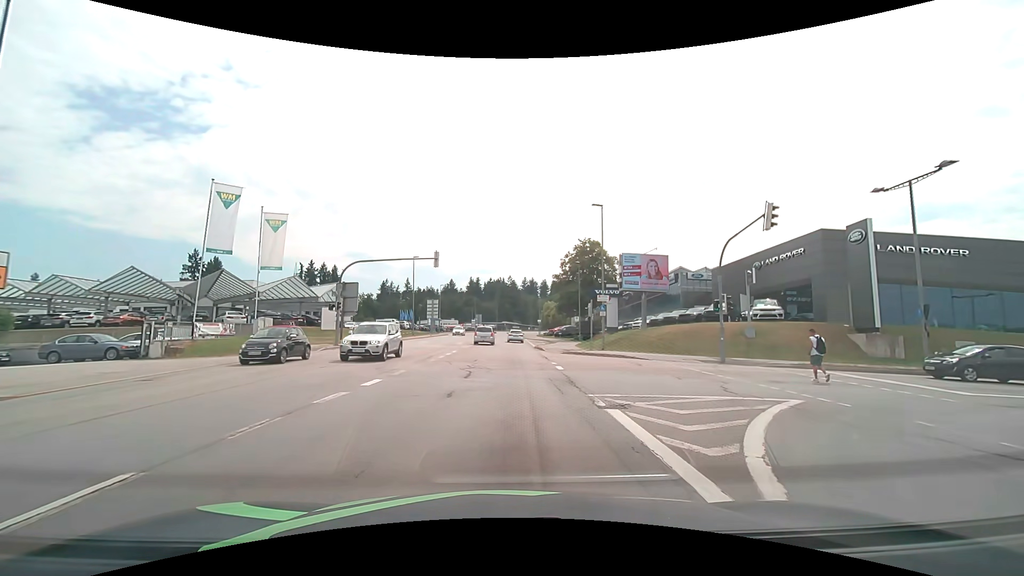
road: tertiary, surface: asphalt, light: Day
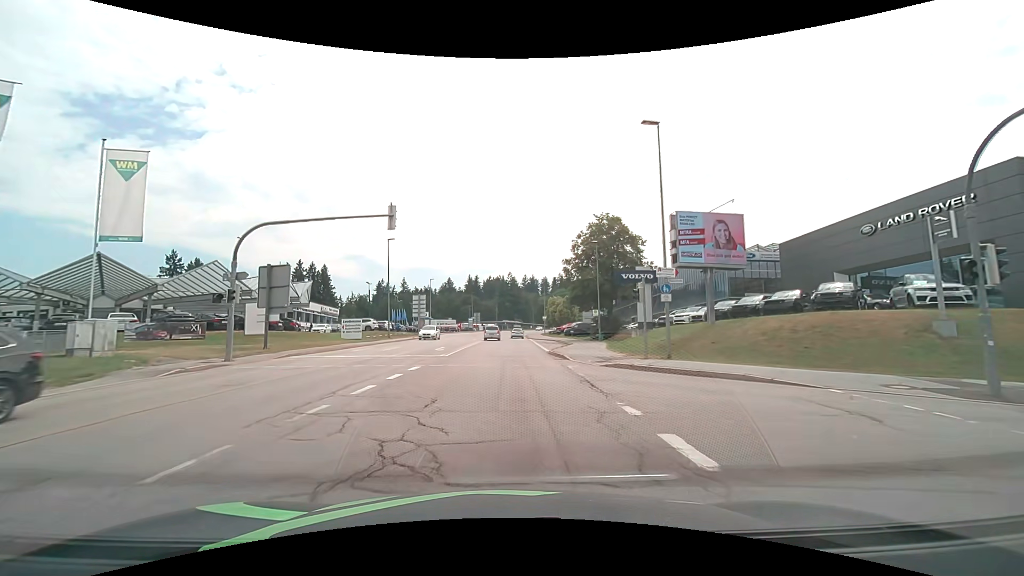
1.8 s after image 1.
(+0.1, +13.8) m; 0°
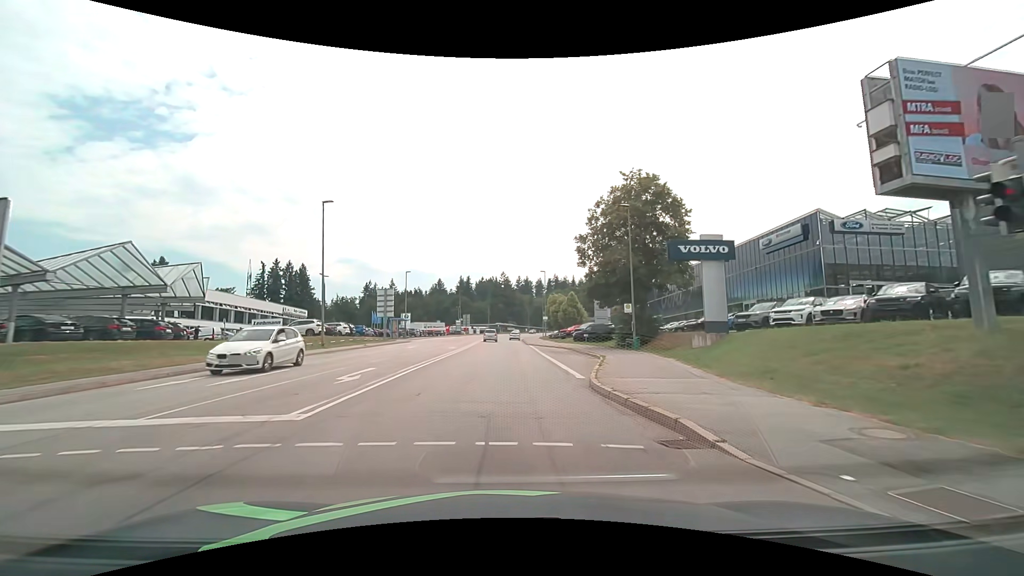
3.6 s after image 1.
(+0.1, +16.7) m; +1°
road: secondary
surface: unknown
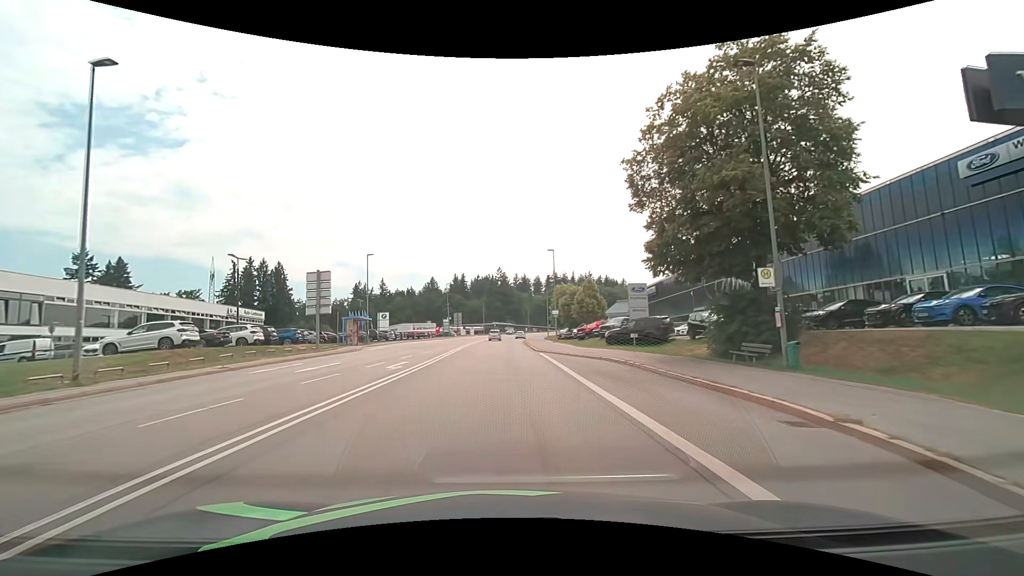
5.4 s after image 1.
(-0.1, +19.5) m; 0°
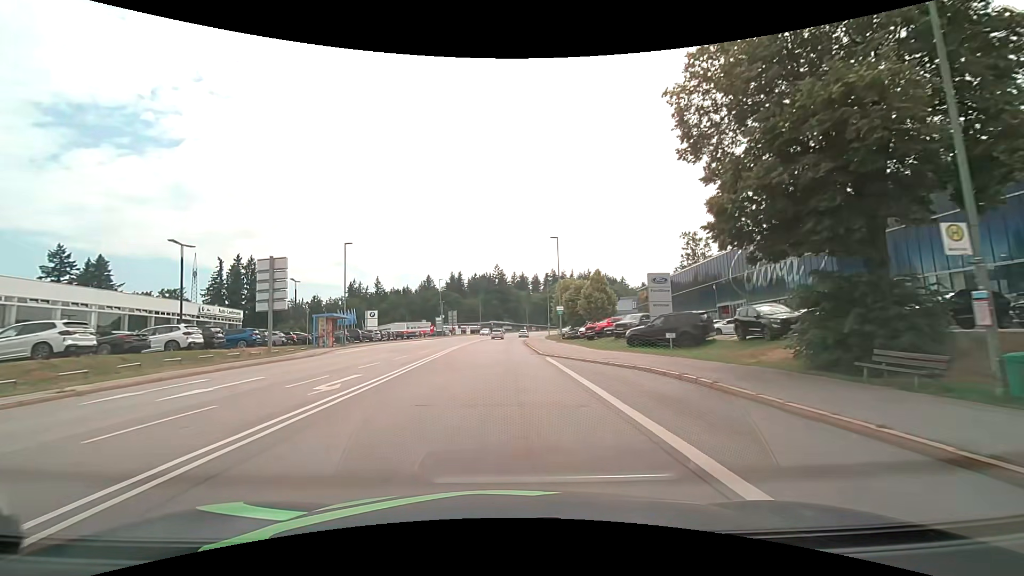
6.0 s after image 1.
(0.0, +7.1) m; 0°
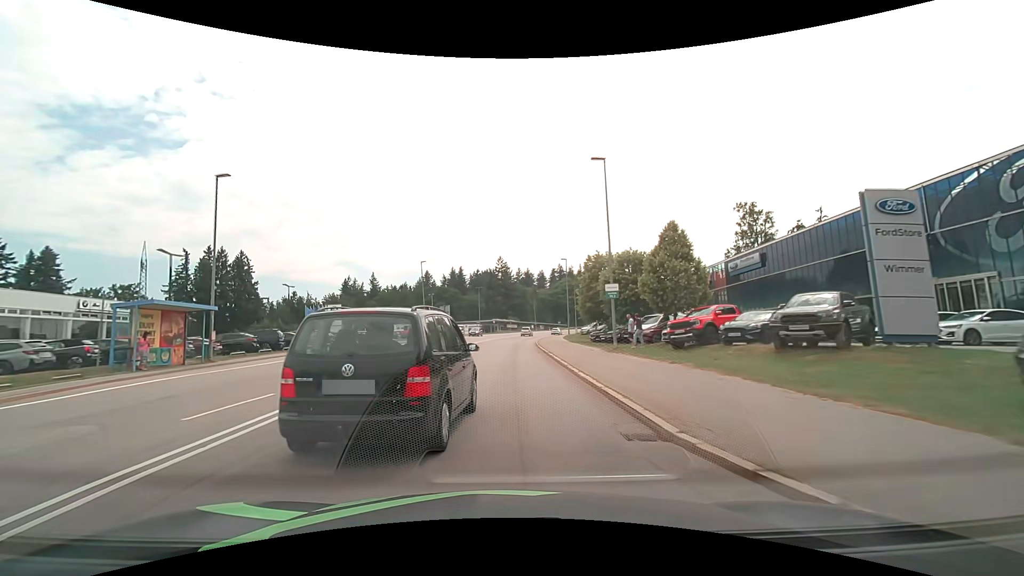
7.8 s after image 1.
(-0.1, +22.8) m; -1°
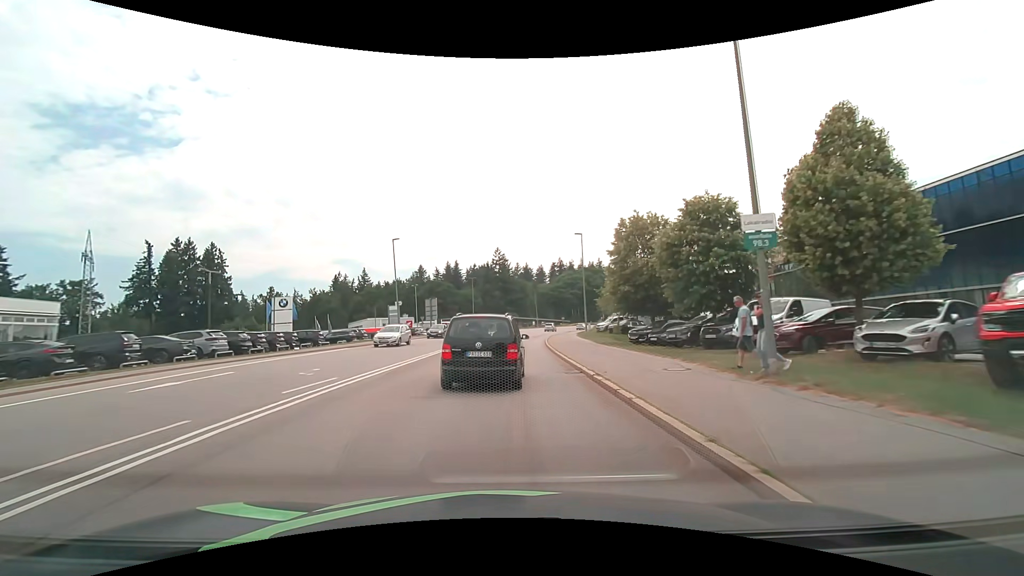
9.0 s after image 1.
(0.0, +15.2) m; 0°
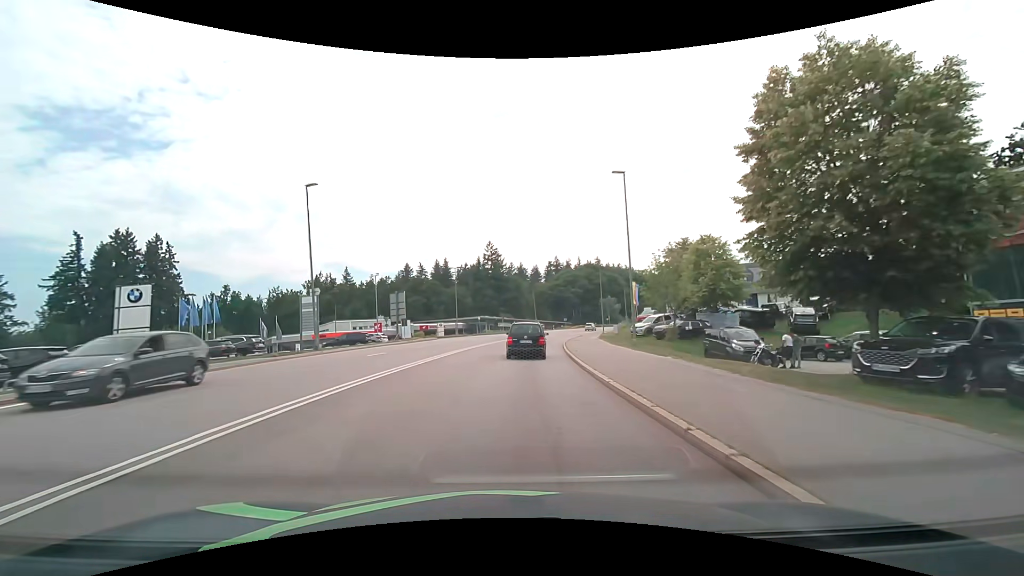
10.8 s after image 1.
(+0.1, +20.6) m; +1°
(0, +10) (0, +20) (+1, +30) (+2, +40) (+4, +50) (+5, +60) (+8, +69) (+10, +79) (+13, +89) (+16, +98) m
